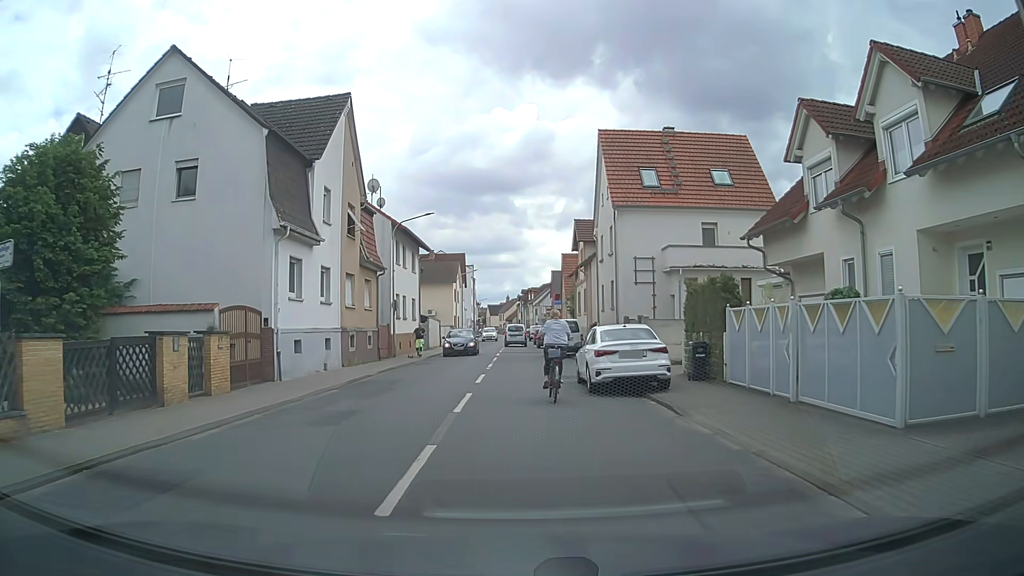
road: tertiary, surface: asphalt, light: Day
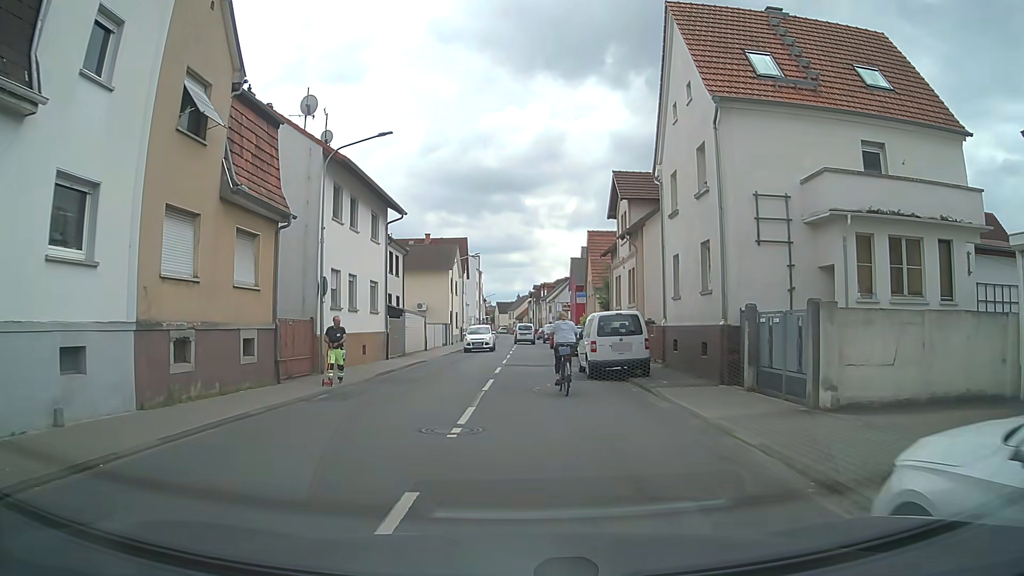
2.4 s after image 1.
(+0.1, +14.7) m; 0°
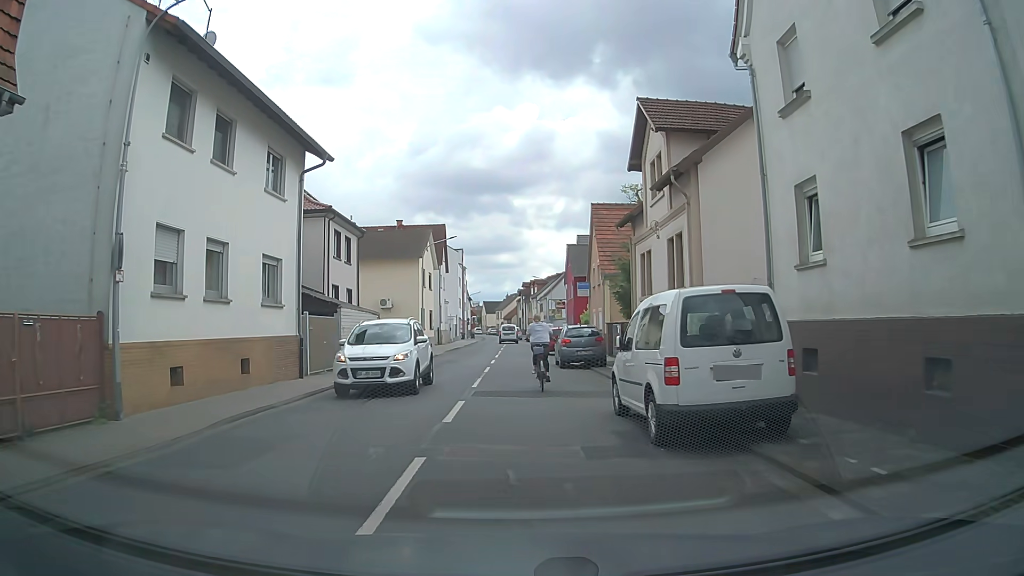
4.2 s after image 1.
(+0.1, +10.9) m; +1°
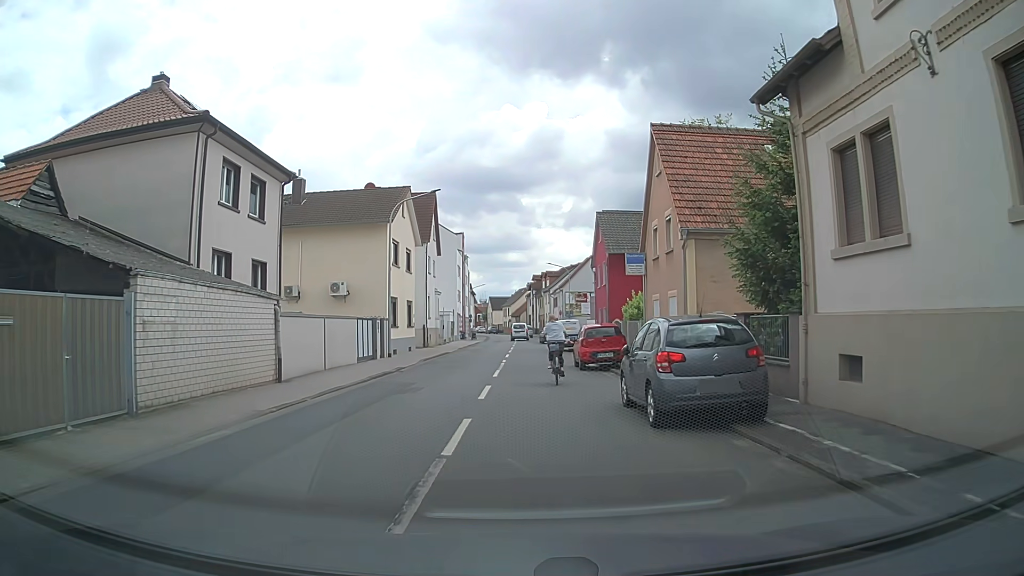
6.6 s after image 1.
(-0.3, +15.2) m; 0°
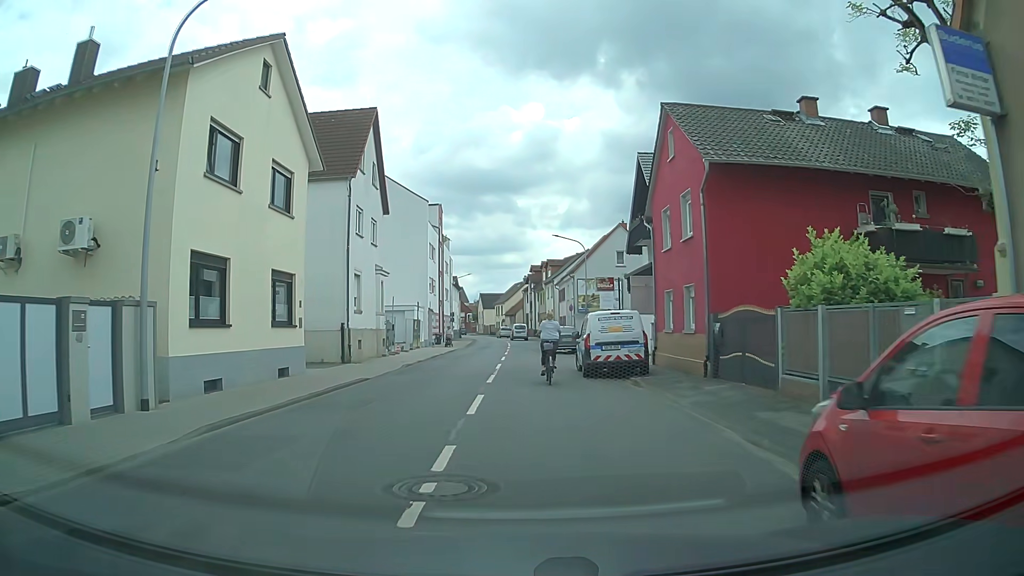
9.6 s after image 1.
(-0.3, +20.9) m; 0°
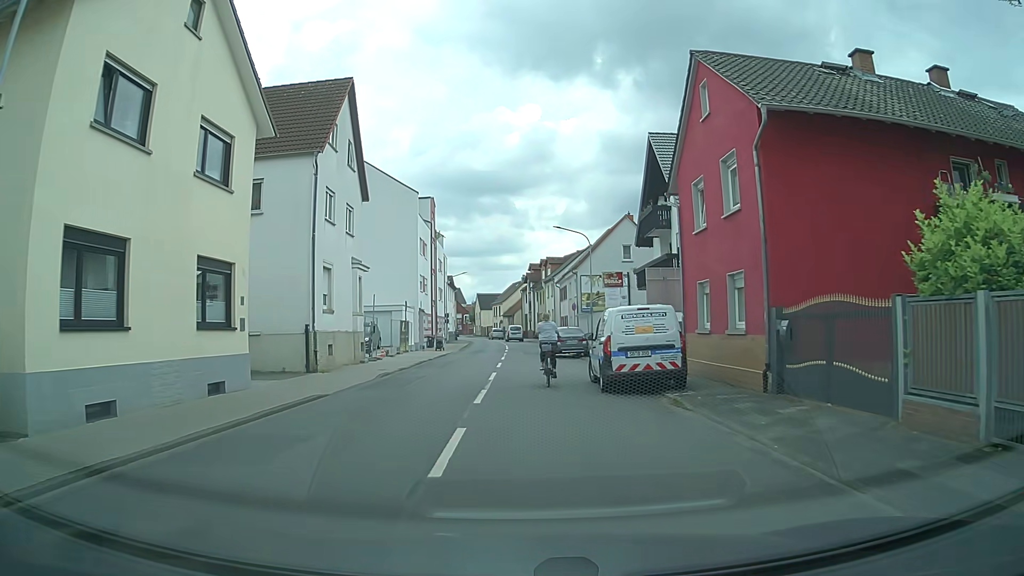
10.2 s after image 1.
(0.0, +4.4) m; +1°
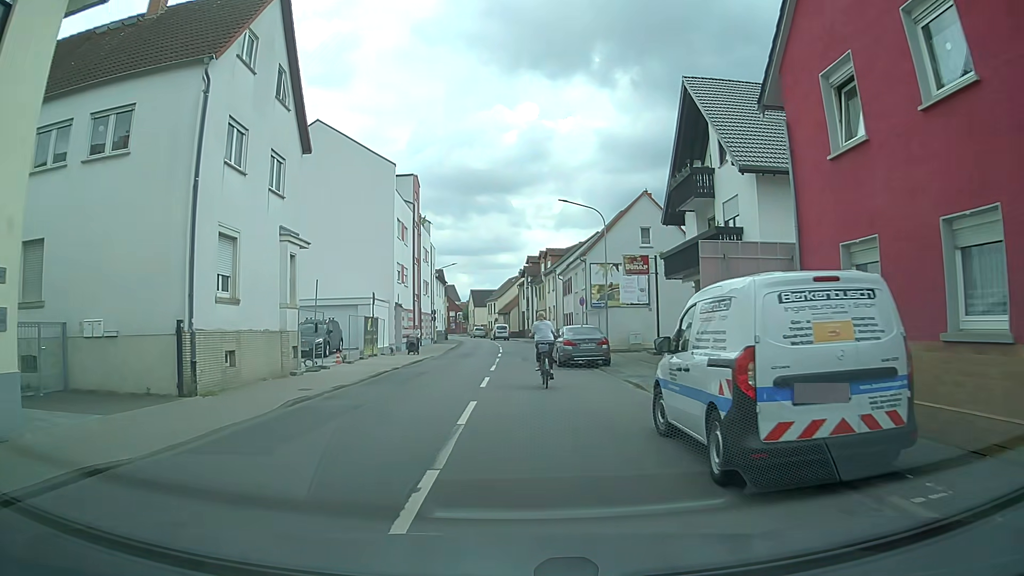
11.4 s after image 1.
(-0.1, +8.6) m; -1°
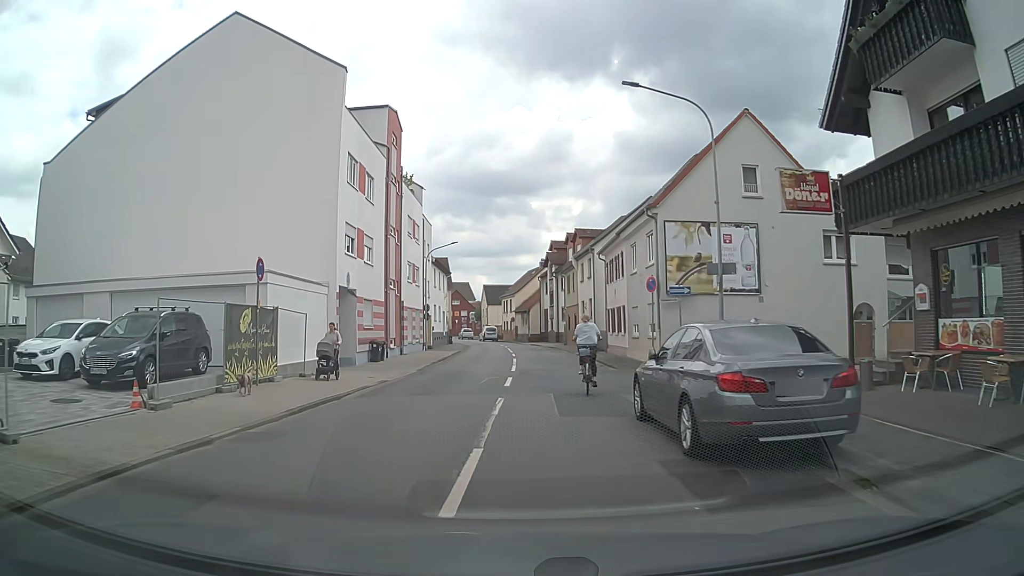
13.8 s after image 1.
(0.0, +16.9) m; -1°
(0, +10) (0, +20) (+1, +30) (+1, +40) (0, +50) (0, +60) (-1, +70) (-3, +80) (-5, +89) (-8, +99) m
